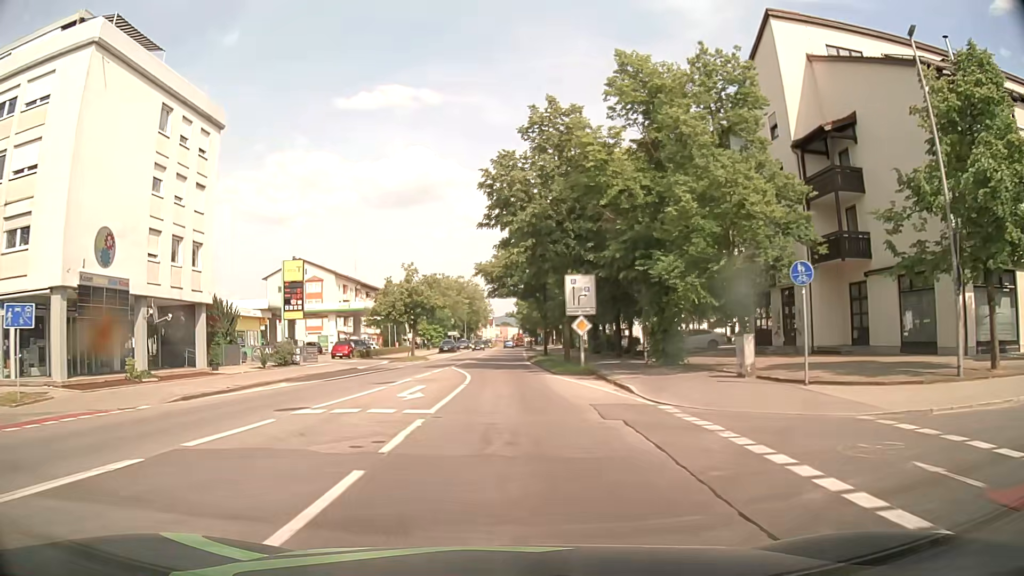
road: secondary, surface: asphalt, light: Day
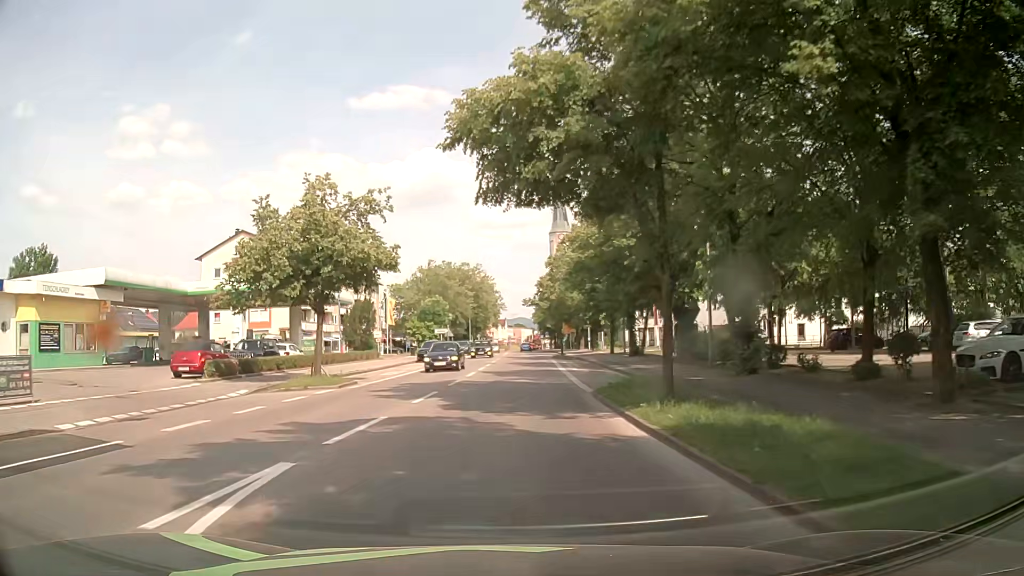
(-0.3, +30.3) m; 0°
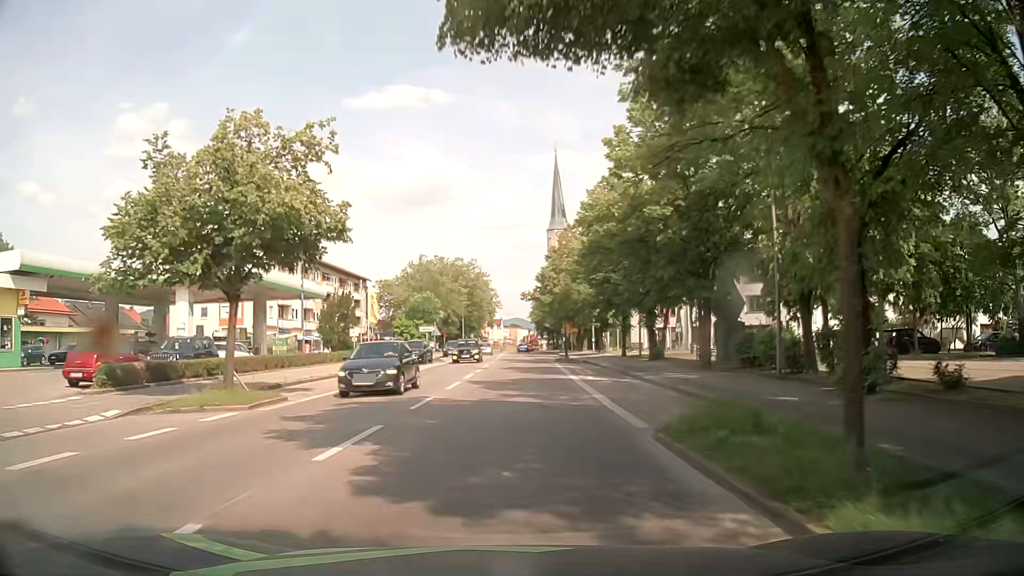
(-0.1, +7.6) m; 0°
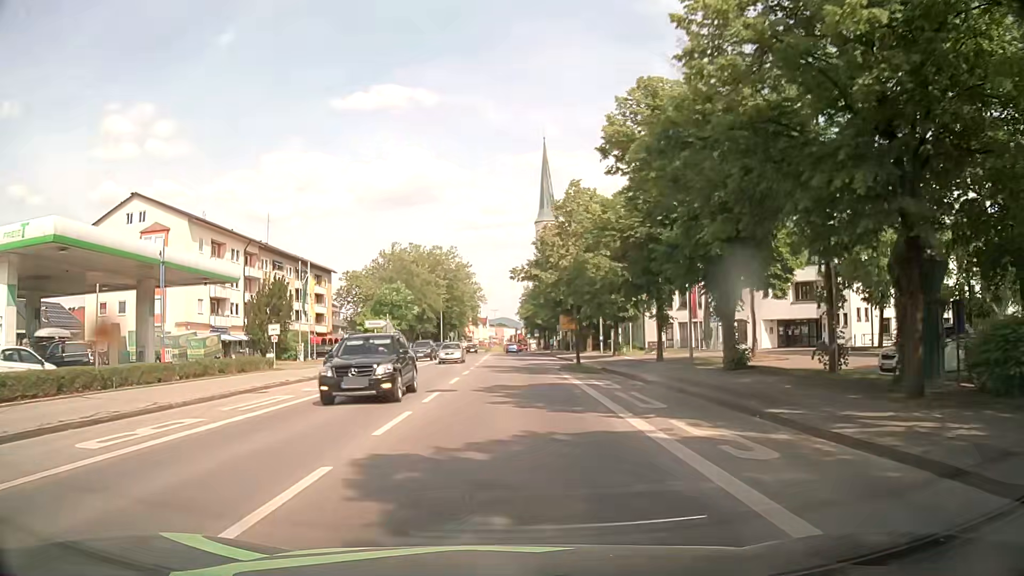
(+0.2, +15.2) m; 0°
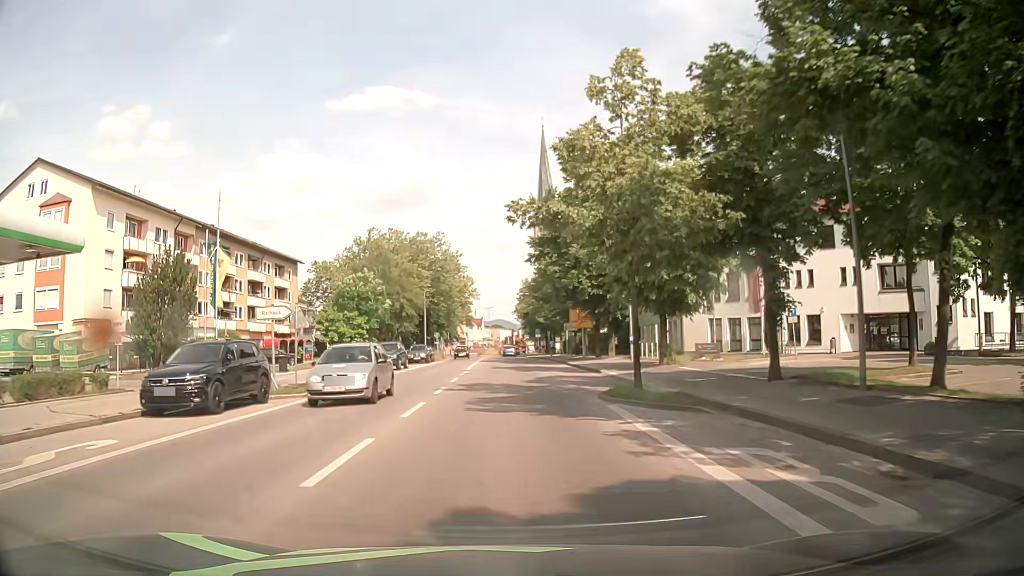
(+0.3, +15.2) m; +1°
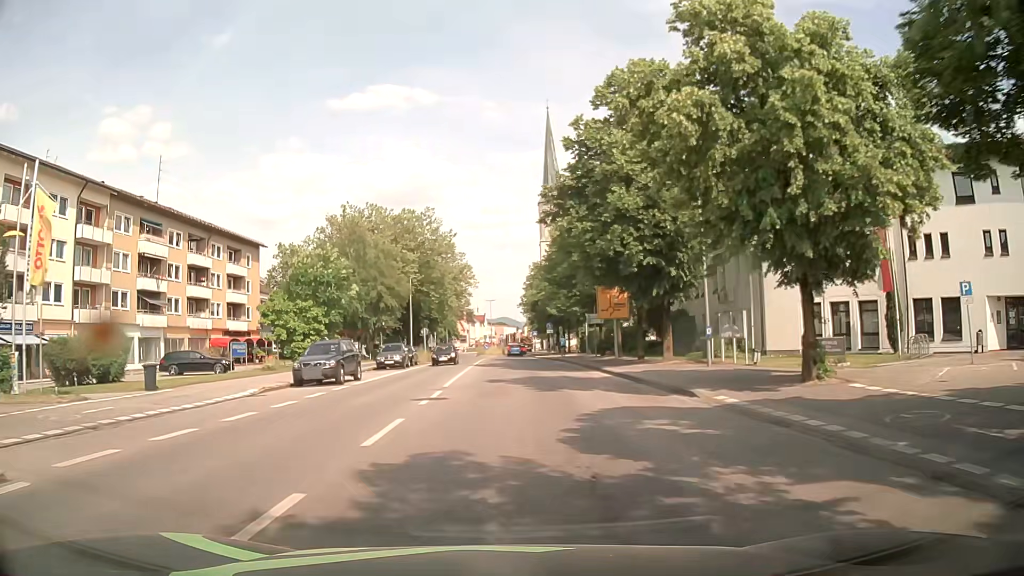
(-0.1, +15.2) m; 0°
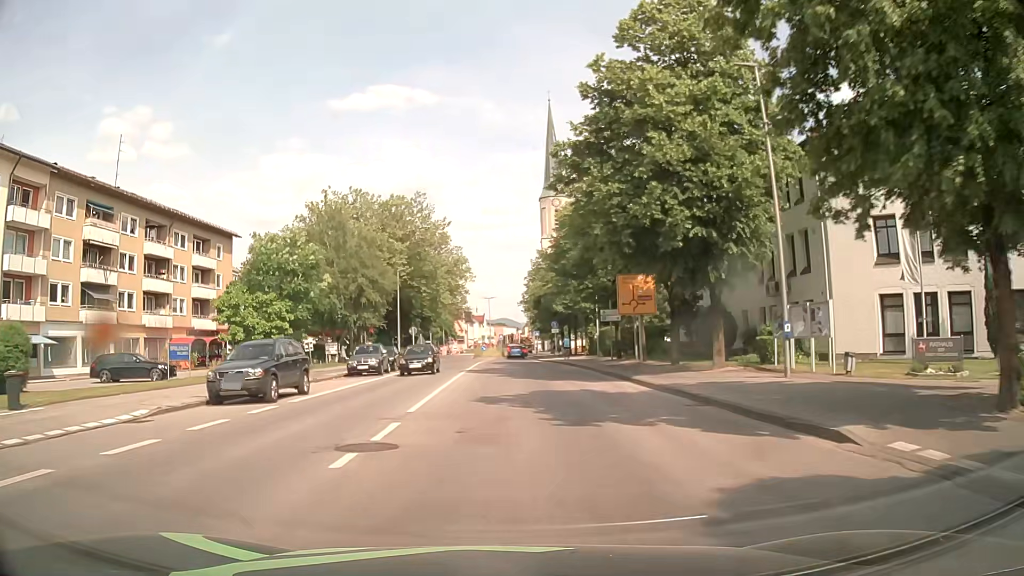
(-0.1, +7.6) m; 0°
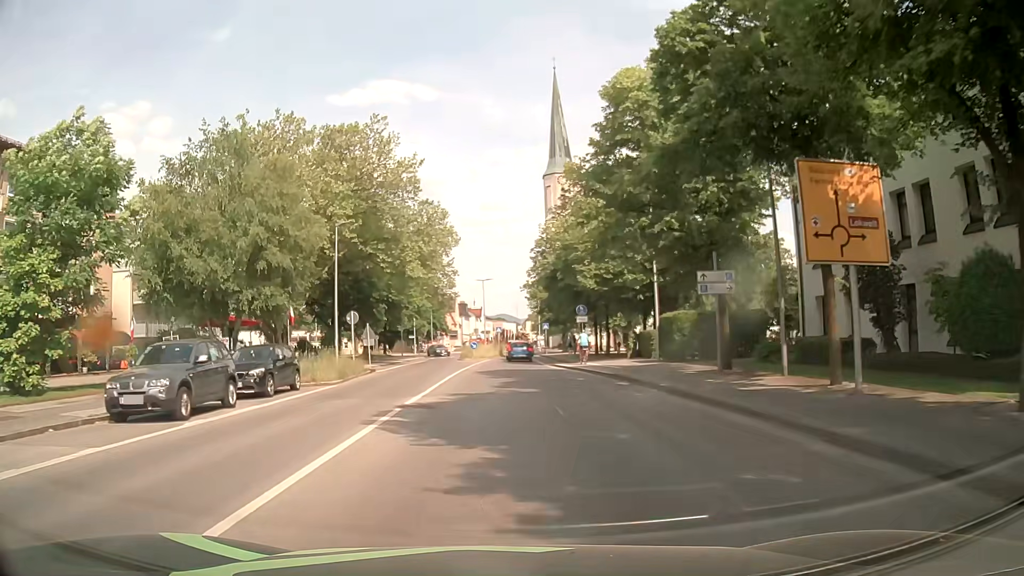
(0.0, +21.5) m; -1°
